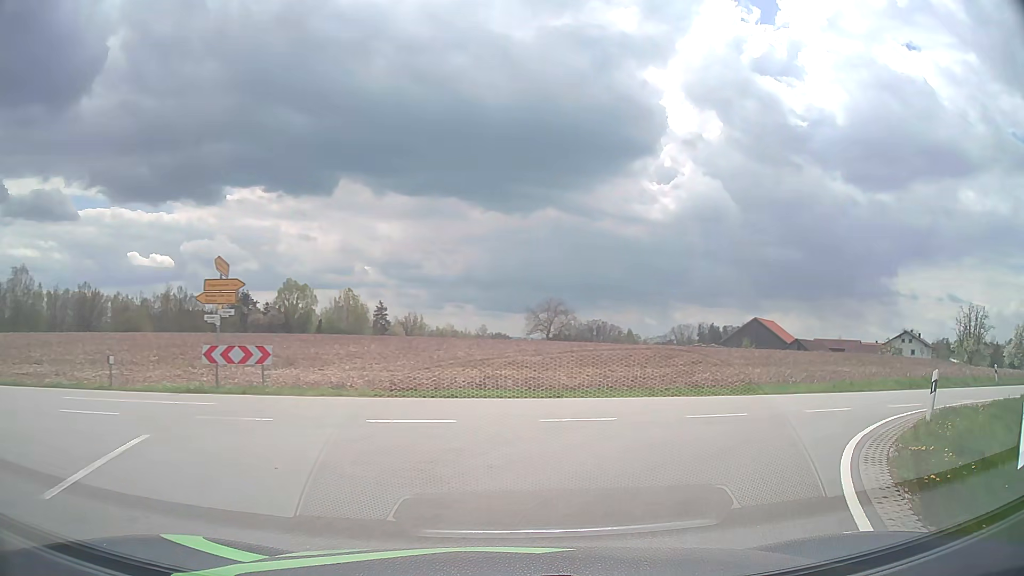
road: tertiary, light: Day
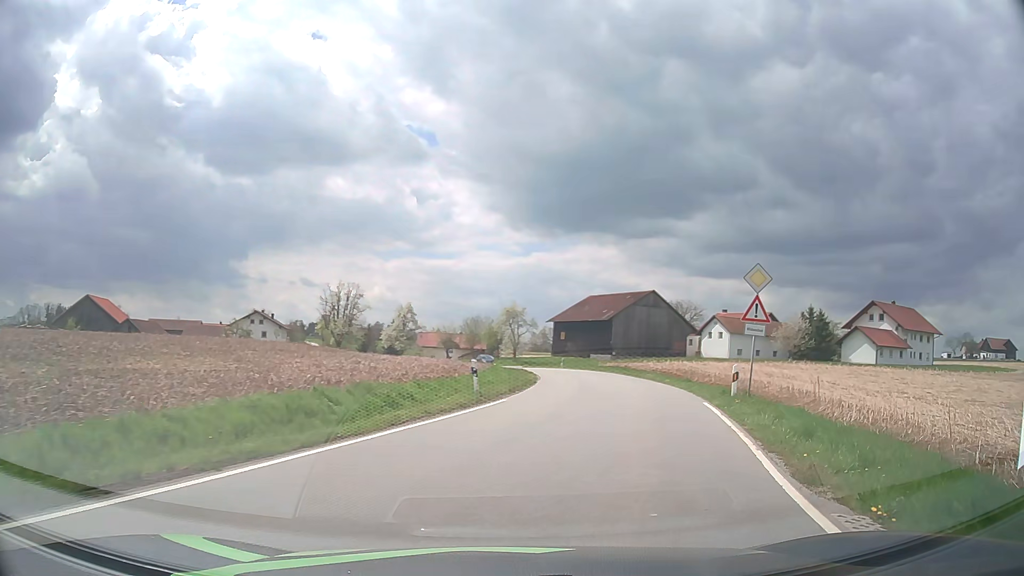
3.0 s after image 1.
(+8.7, +16.2) m; +56°
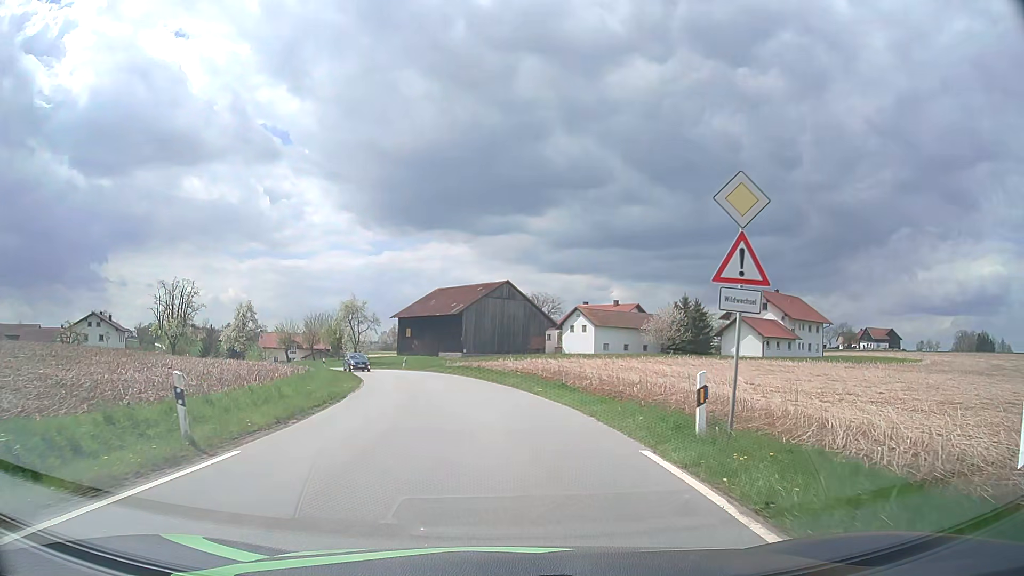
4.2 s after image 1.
(+1.4, +9.6) m; +13°
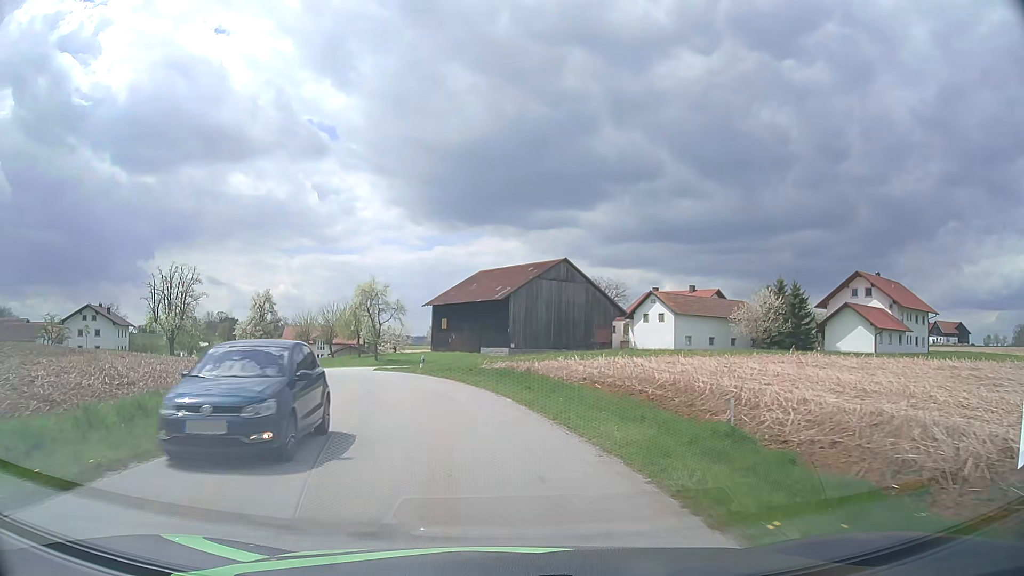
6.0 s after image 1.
(-0.4, +18.2) m; -4°
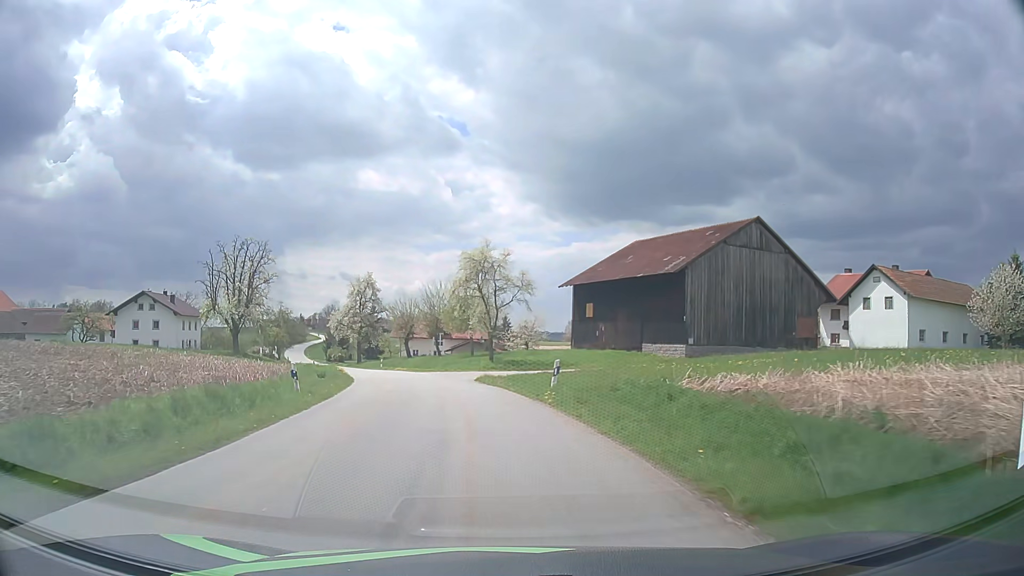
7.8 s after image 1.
(-2.4, +22.3) m; -12°
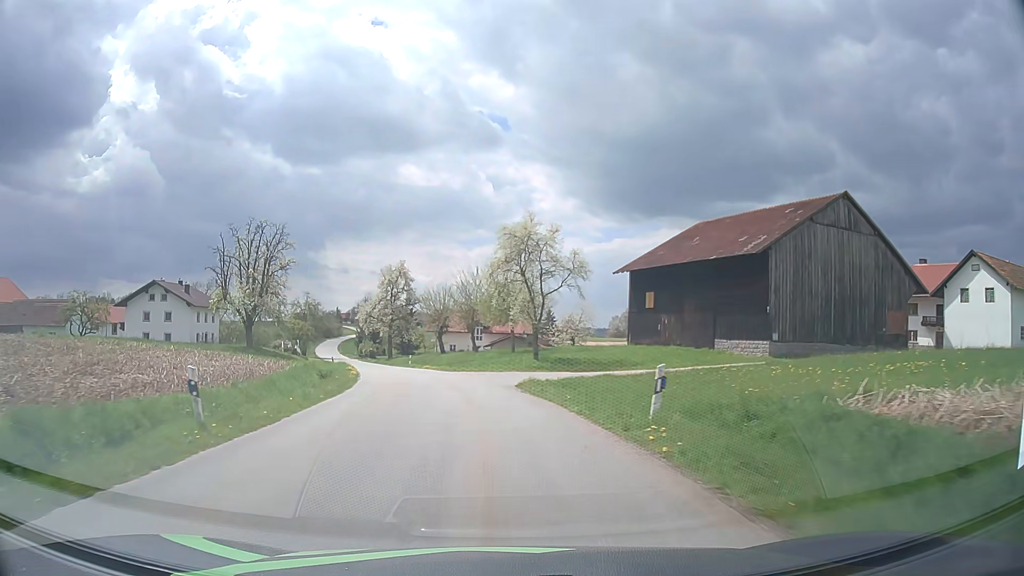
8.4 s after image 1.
(-0.2, +8.4) m; -3°
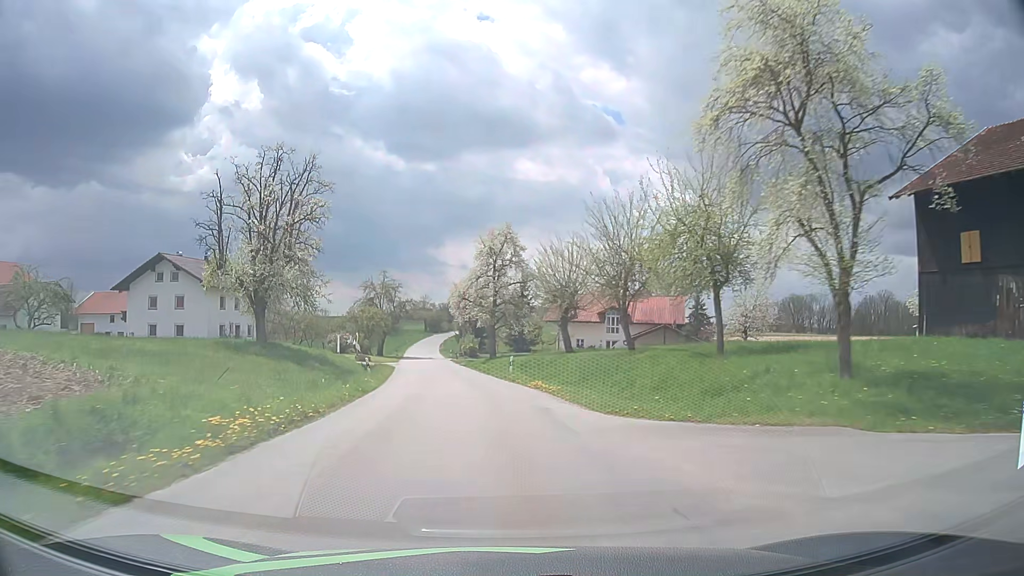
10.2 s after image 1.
(-2.5, +27.0) m; -10°
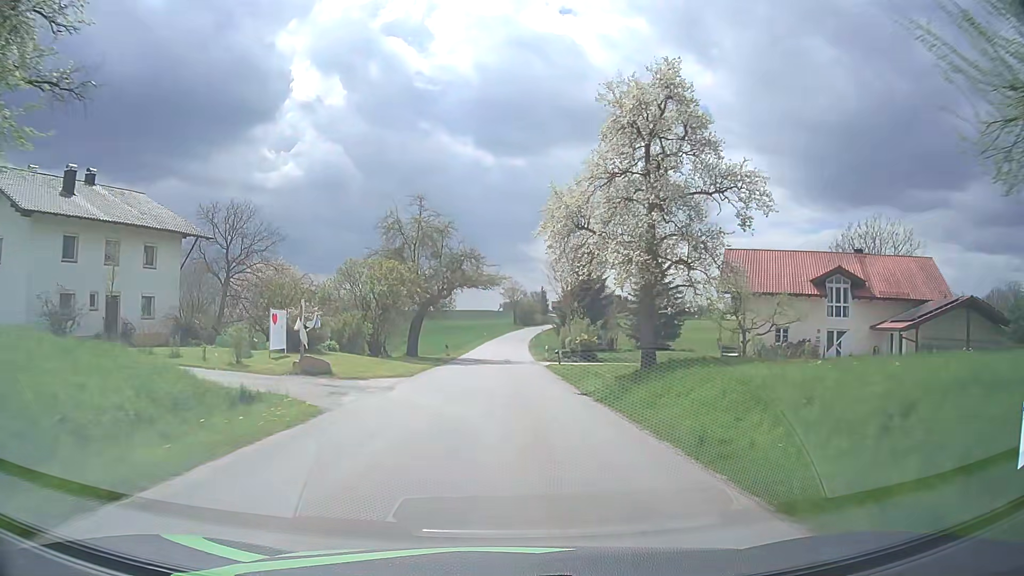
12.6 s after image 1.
(-3.1, +38.1) m; -8°
(0, +10) (0, +20) (0, +30) (0, +40) (0, +50) (0, +60) (0, +70) (+1, +80) (+1, +90) (+1, +100) m
